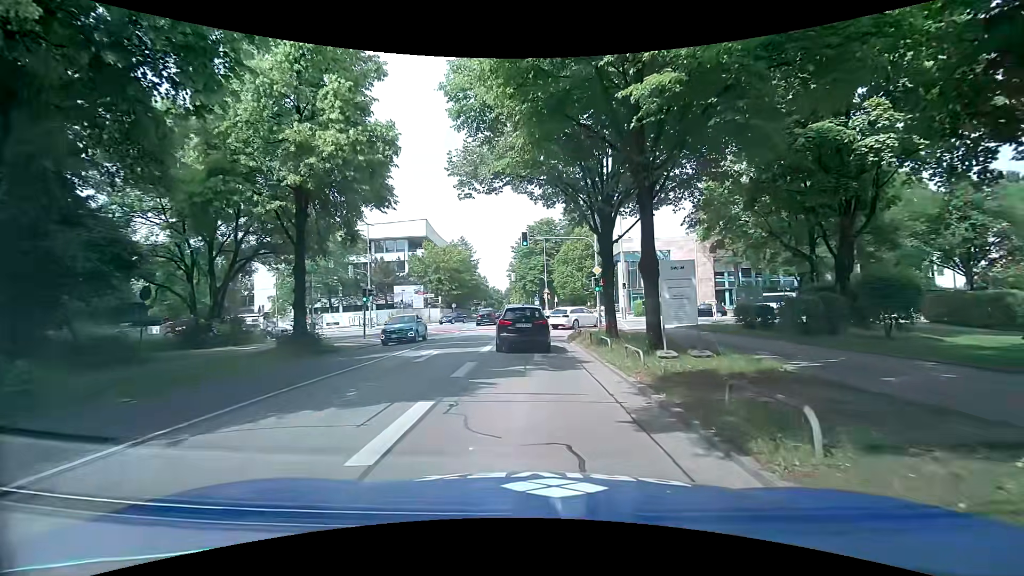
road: secondary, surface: asphalt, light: Day
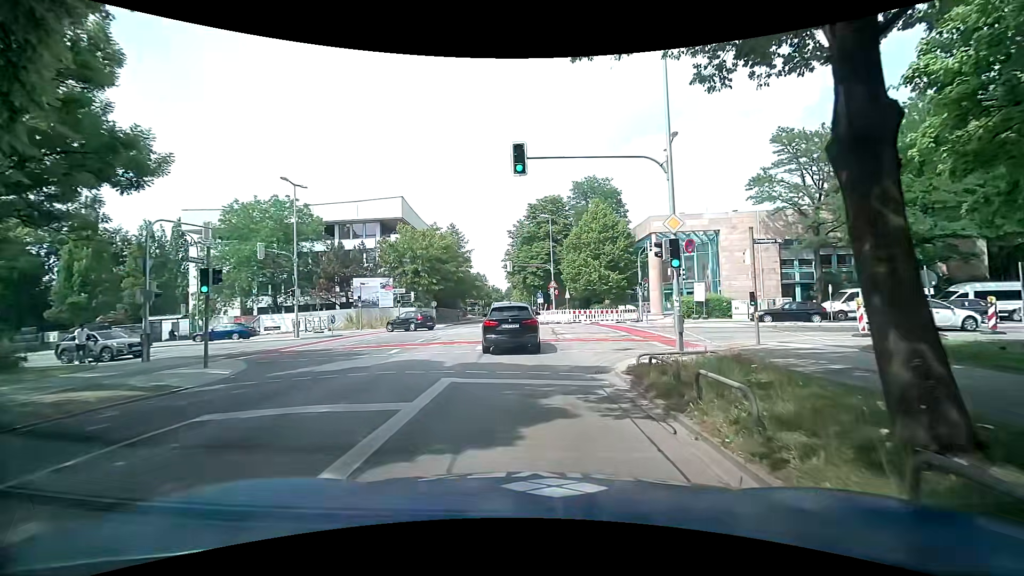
(-0.4, +15.6) m; 0°
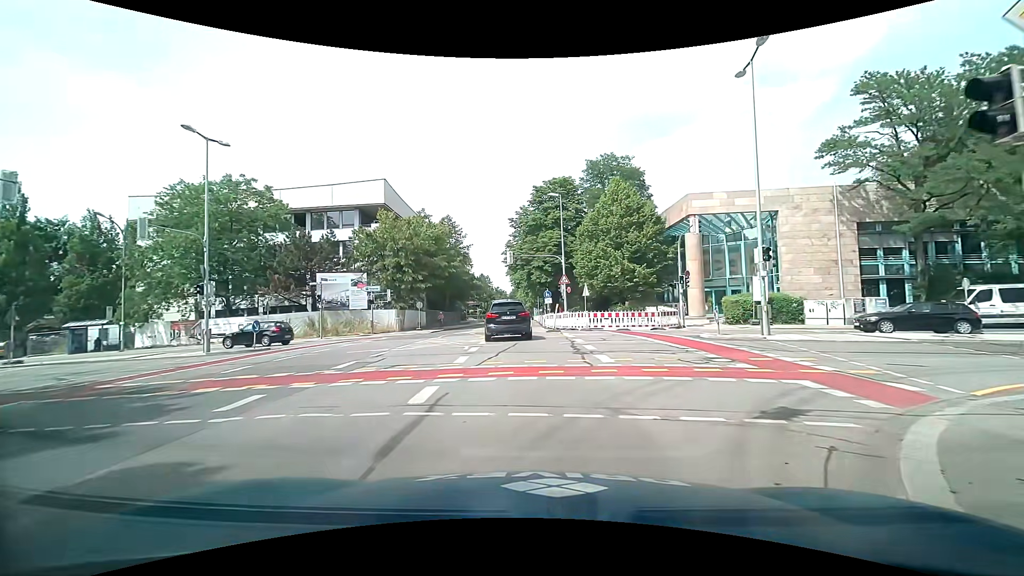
(-0.3, +9.9) m; -3°
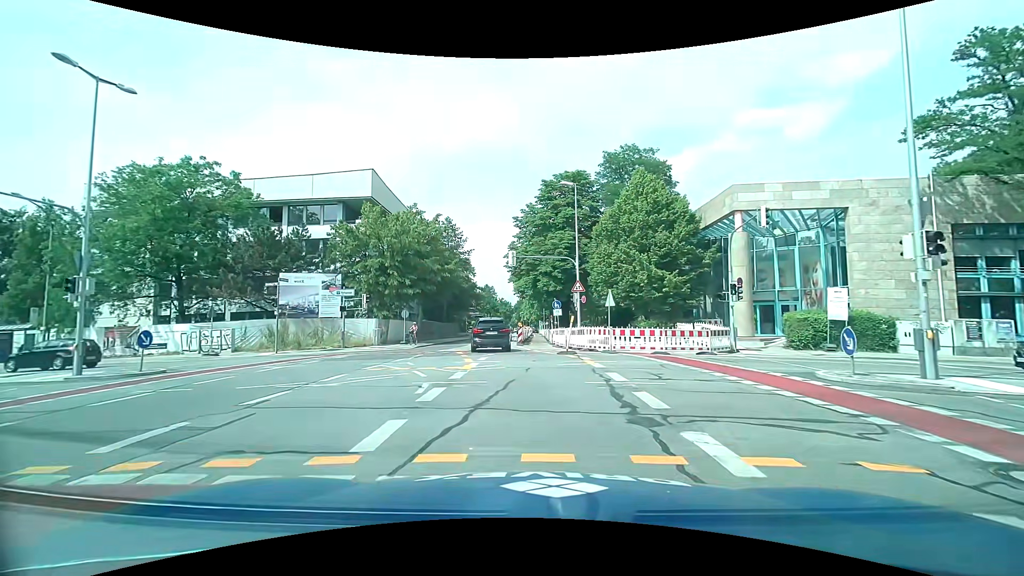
(+0.1, +7.1) m; 0°
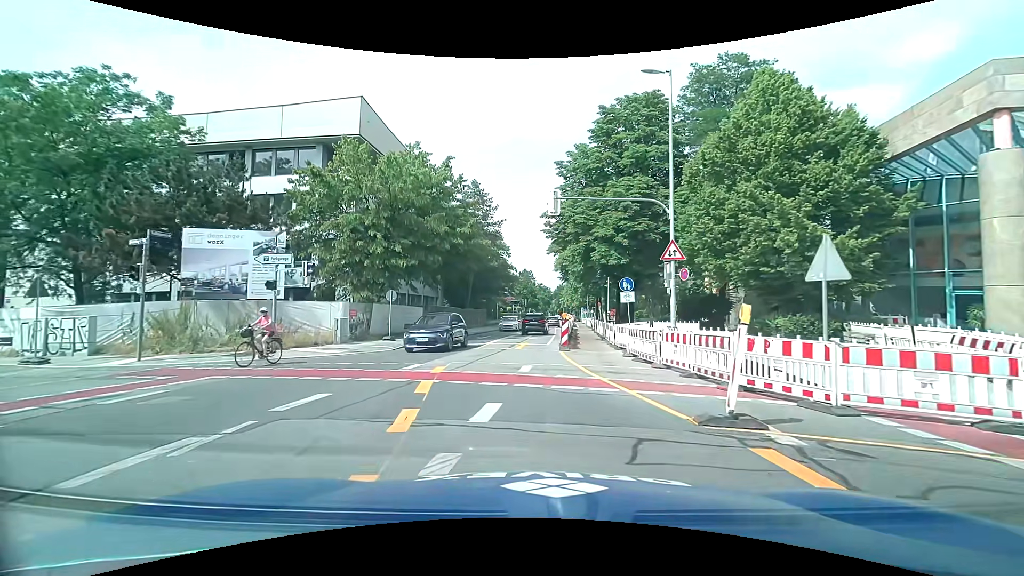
(-0.4, +13.5) m; -5°
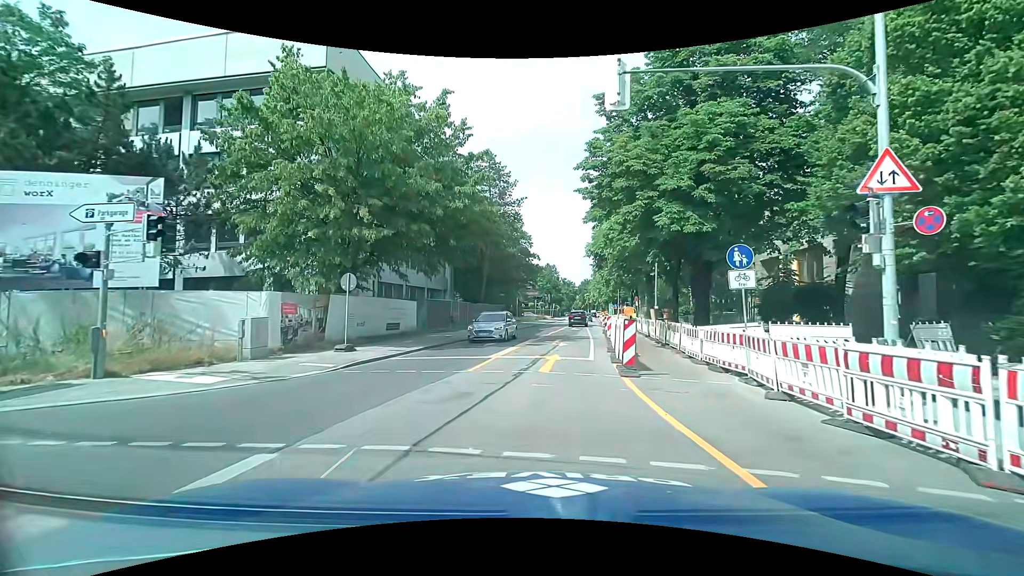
(-0.2, +9.2) m; -3°
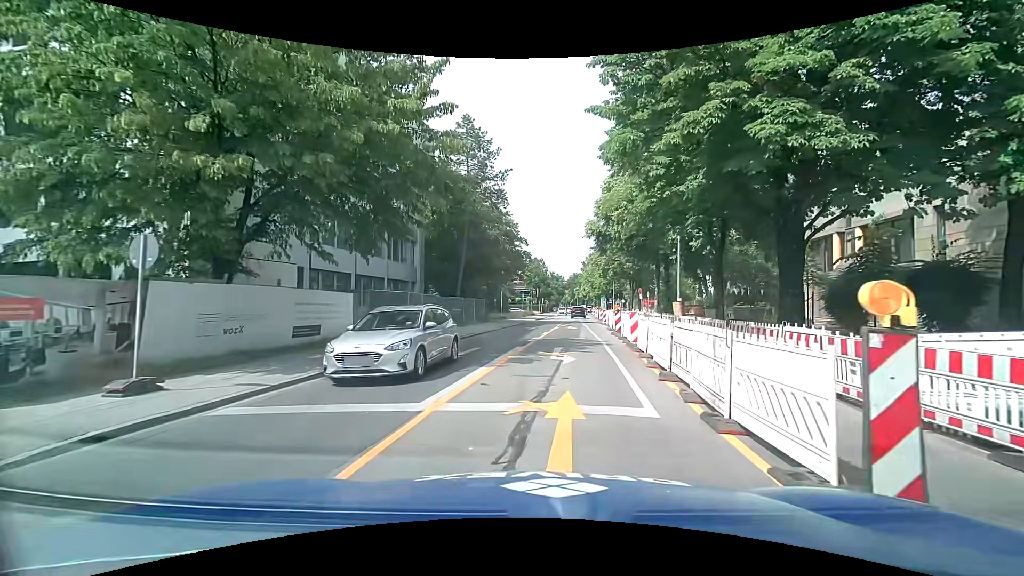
(+0.1, +8.6) m; +2°
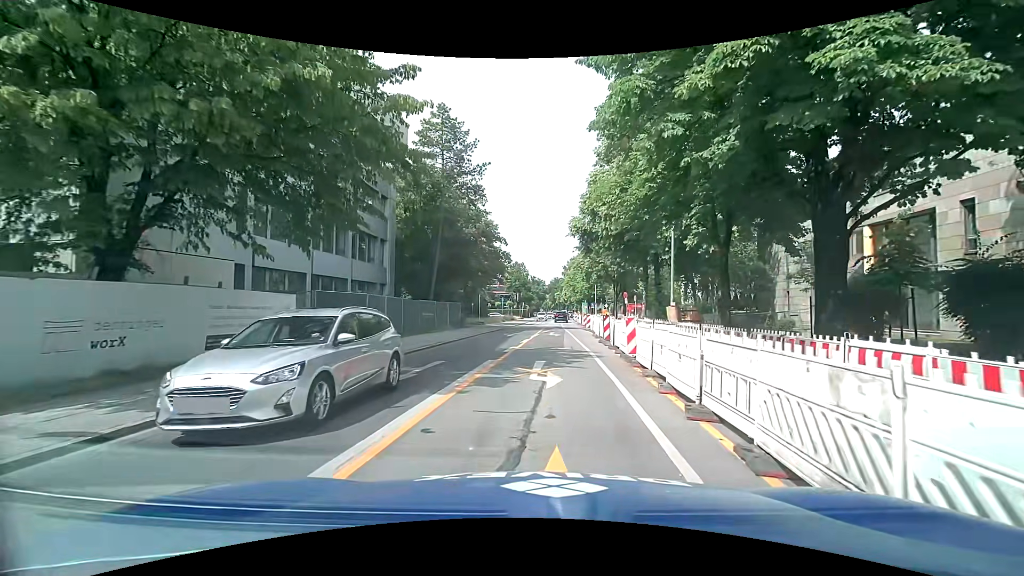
(0.0, +3.1) m; +1°
(0, +10) (+1, +20) (+2, +30) (+3, +40) (+3, +50) (+4, +60) (+5, +70) (+5, +80) (+6, +90) (+7, +100) m
